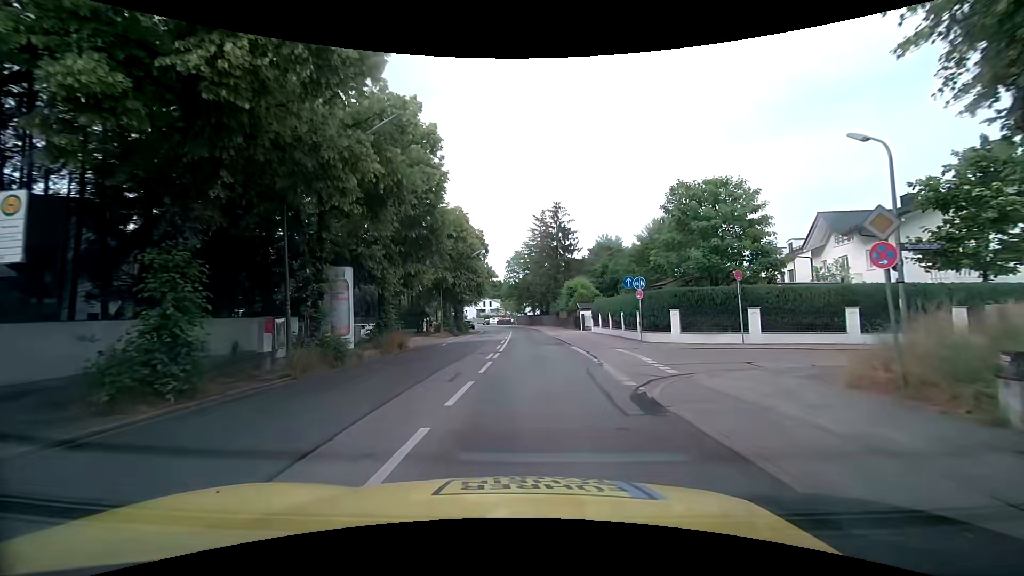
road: secondary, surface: asphalt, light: Day
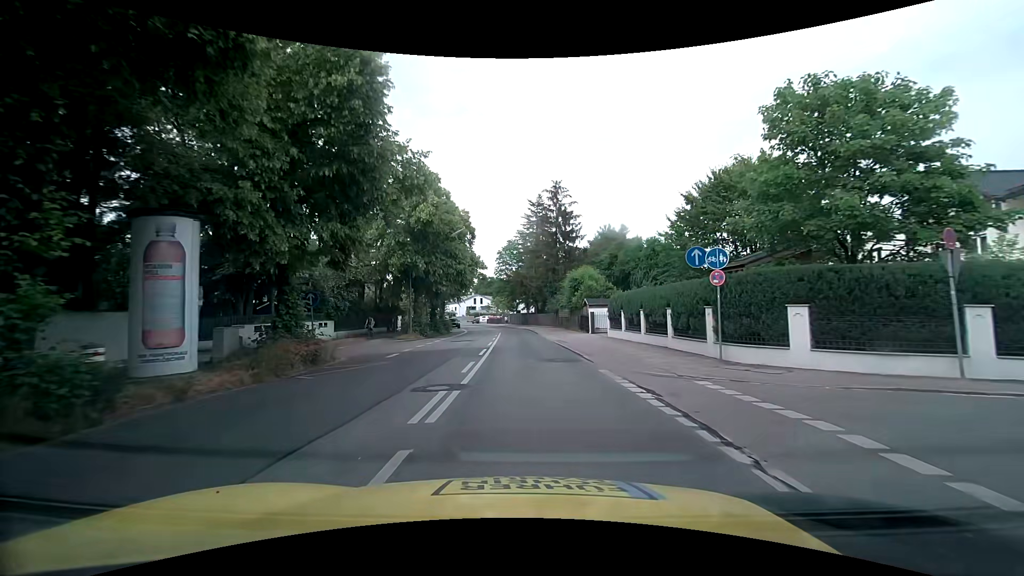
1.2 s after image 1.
(0.0, +10.5) m; +1°
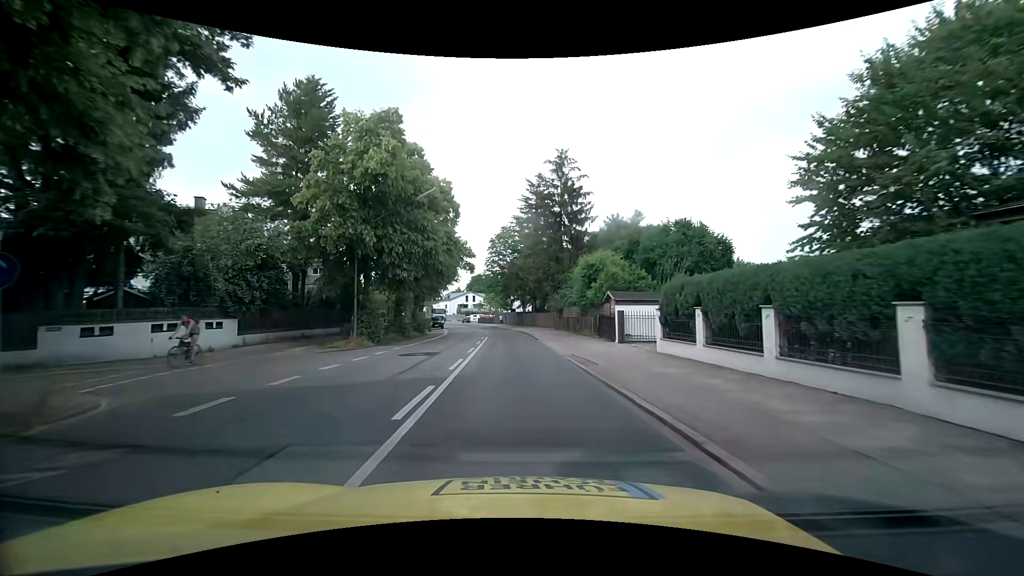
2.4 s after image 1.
(0.0, +11.6) m; 0°
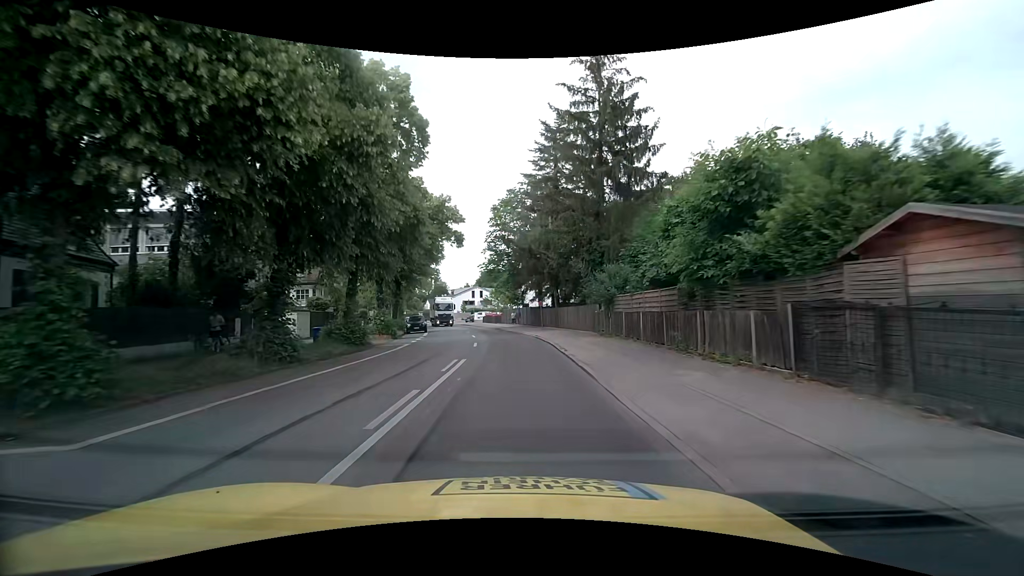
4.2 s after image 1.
(-0.3, +19.1) m; -2°
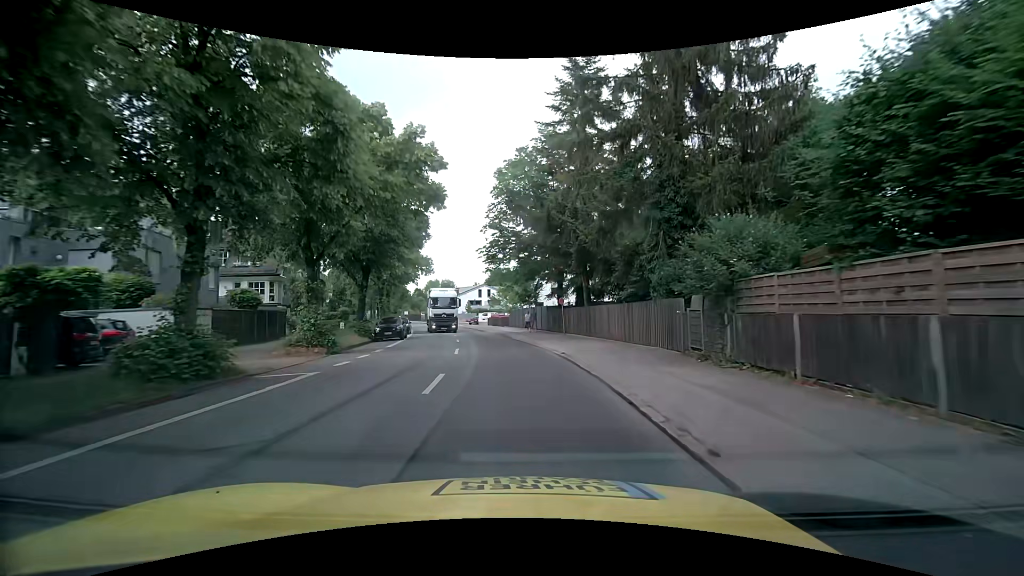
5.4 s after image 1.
(-0.1, +12.5) m; -2°
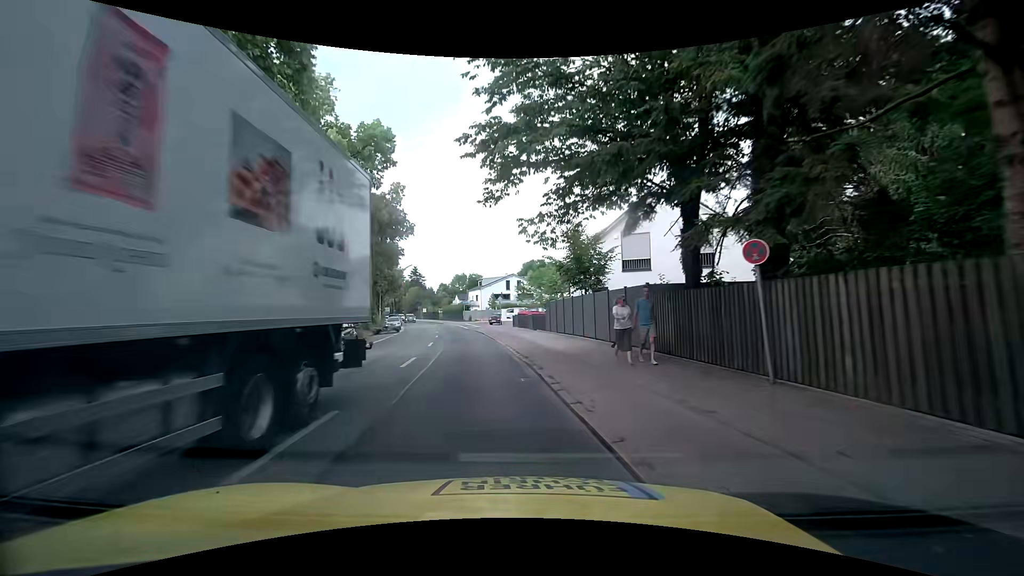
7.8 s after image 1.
(-0.4, +22.7) m; -1°
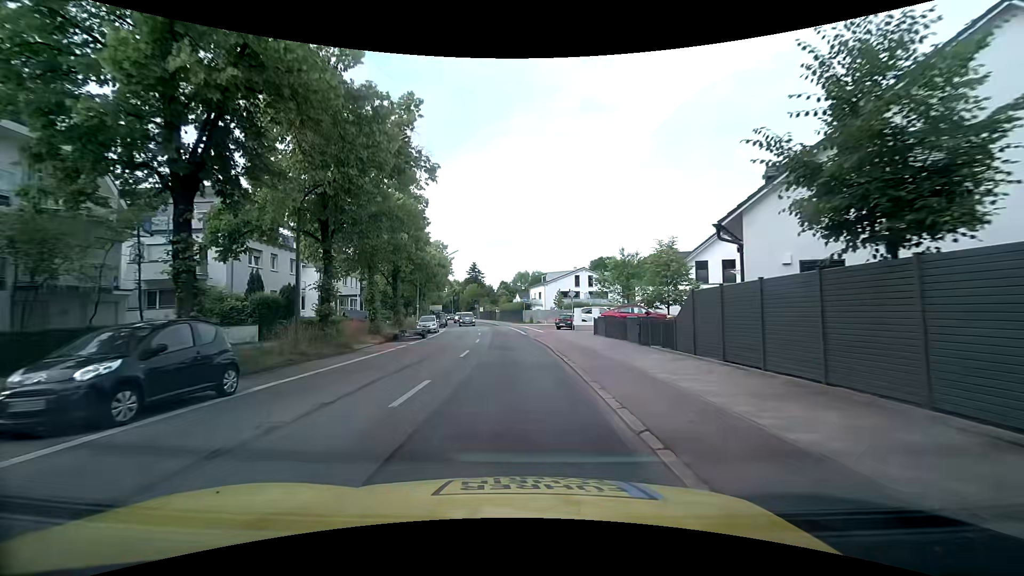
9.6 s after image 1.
(-1.7, +15.0) m; -10°
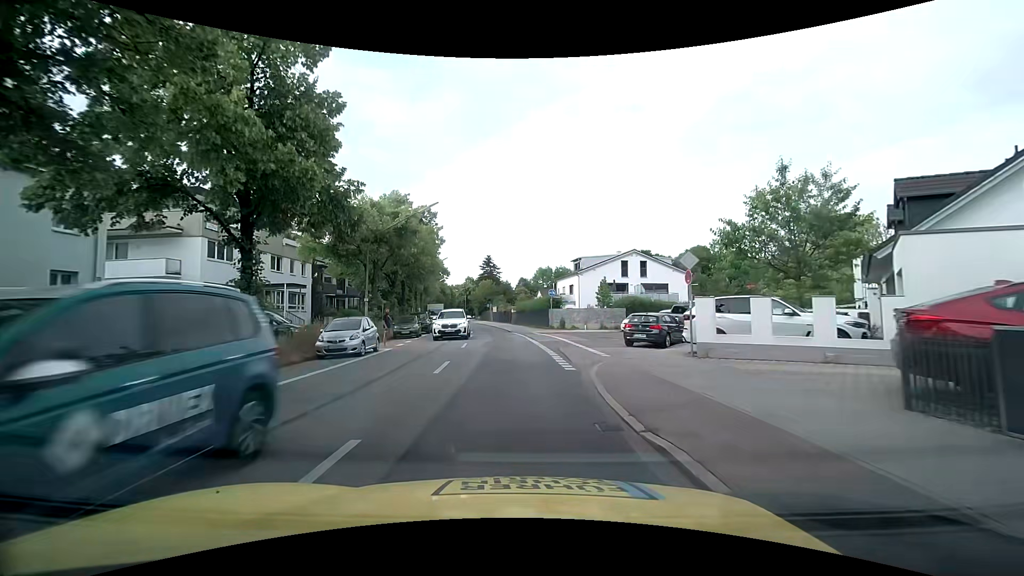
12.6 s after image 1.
(-0.1, +23.0) m; -3°
(0, +10) (0, +20) (0, +30) (-1, +40) (-2, +50) (-3, +60) (-4, +70) (-6, +80) (-7, +90) (-8, +99) m
